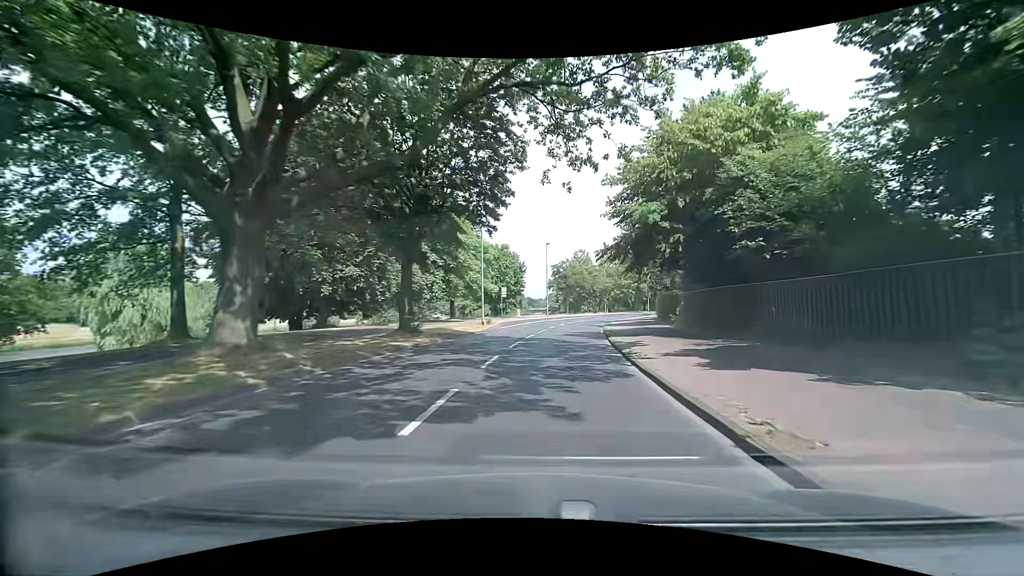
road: tertiary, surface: asphalt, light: Day
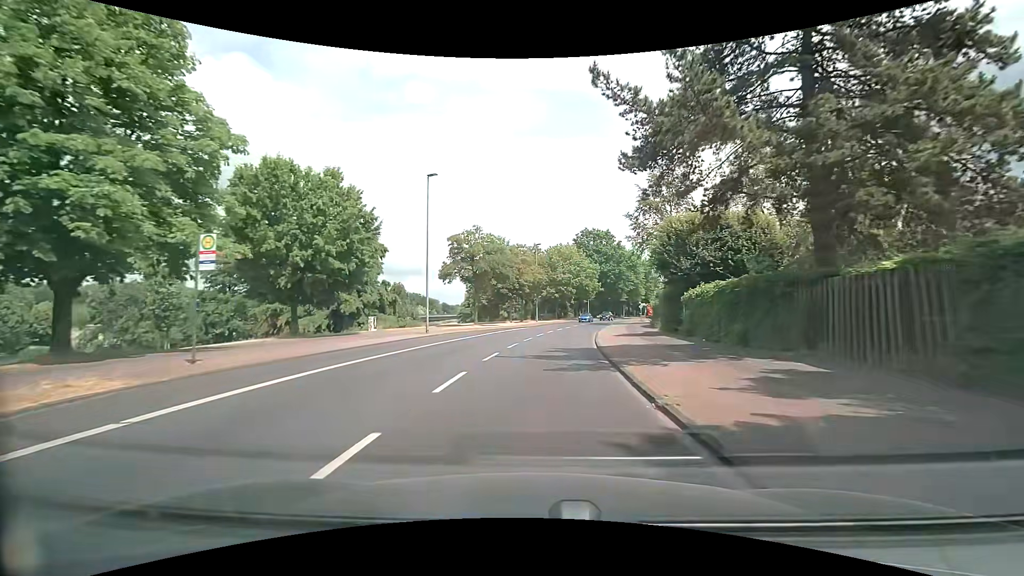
(+2.7, +37.9) m; +9°
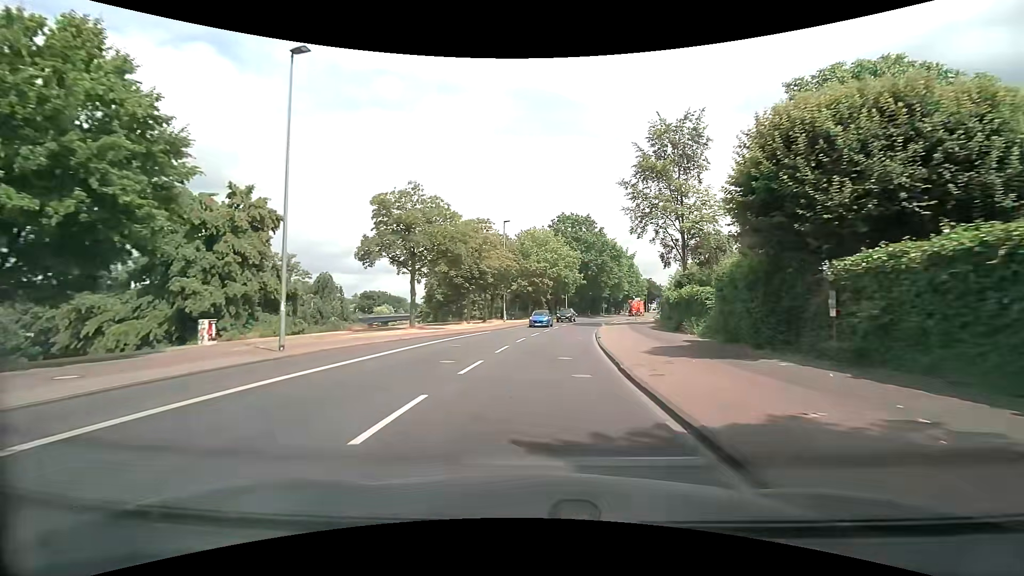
(+0.4, +15.3) m; +3°
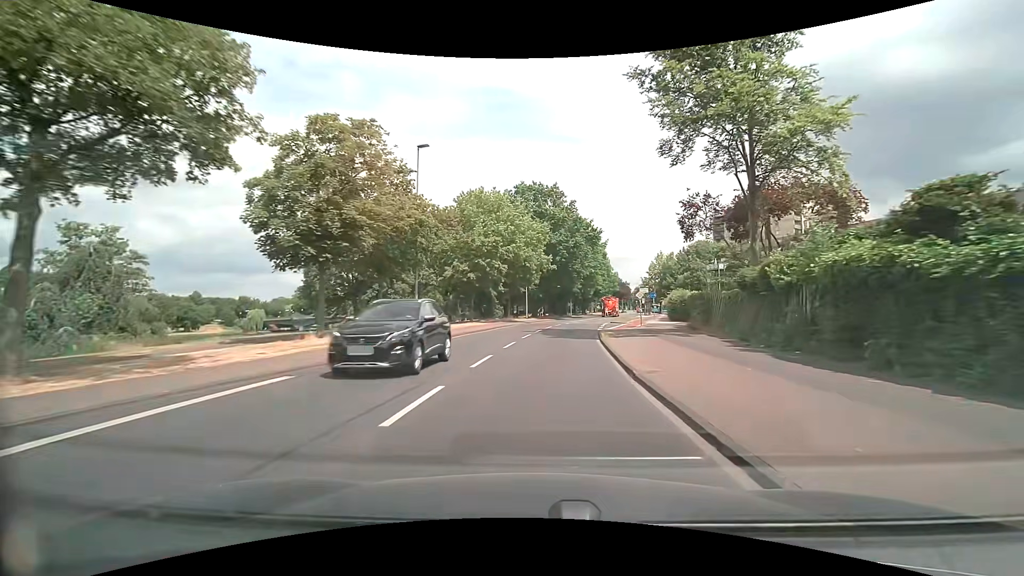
(+1.0, +22.9) m; +5°
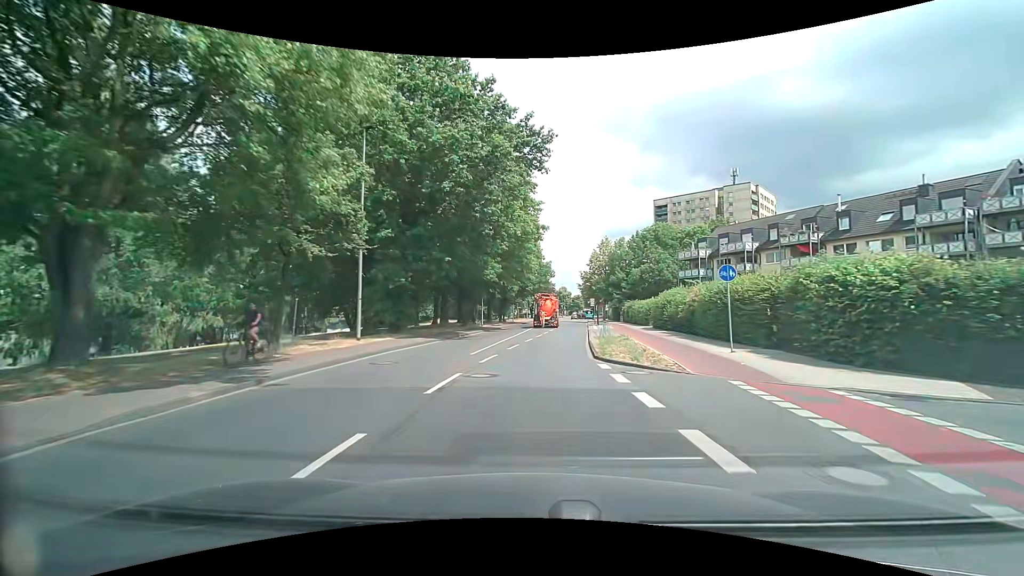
(+3.0, +38.3) m; +9°
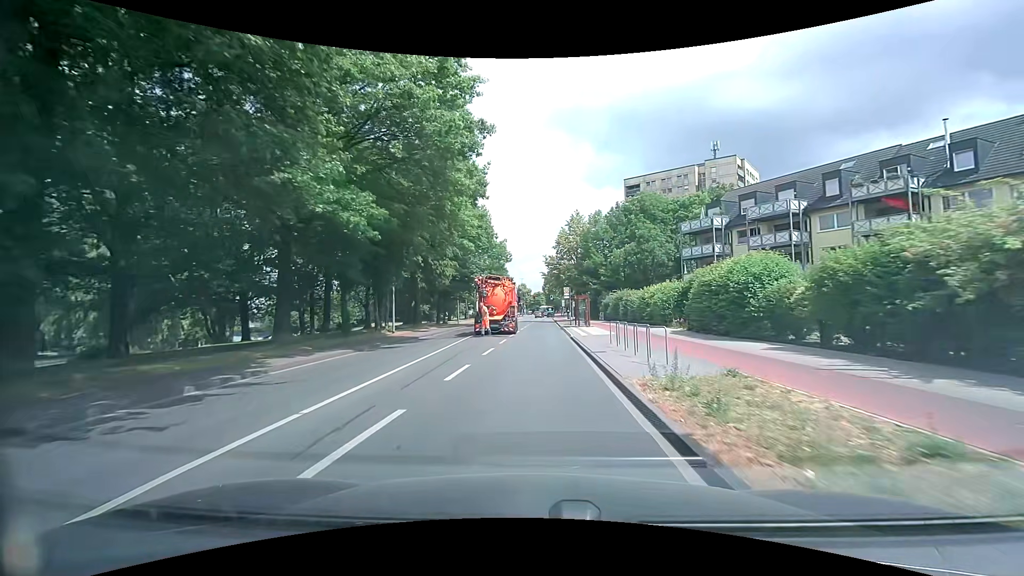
(+1.1, +22.3) m; +5°
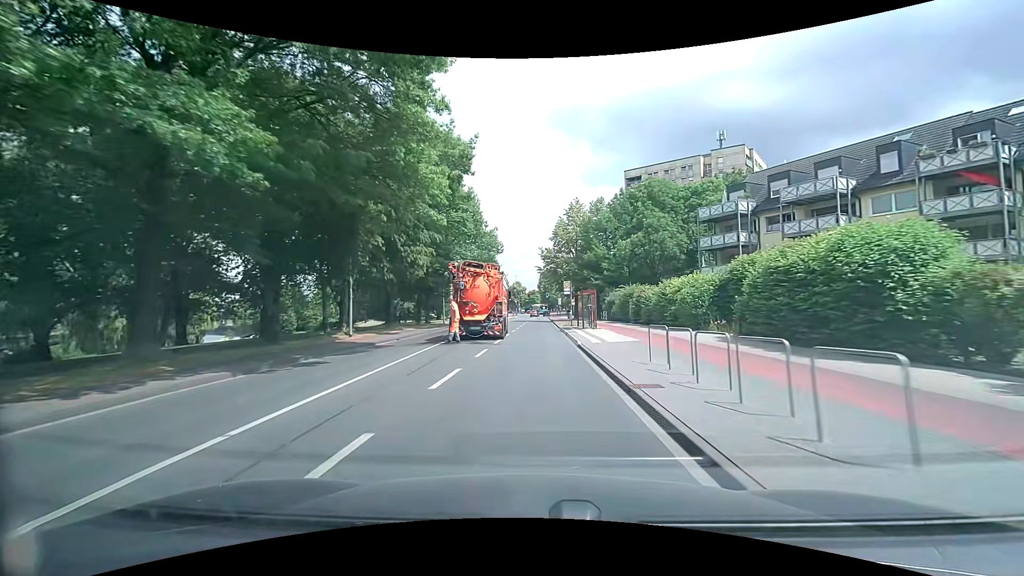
(+0.1, +7.4) m; +1°
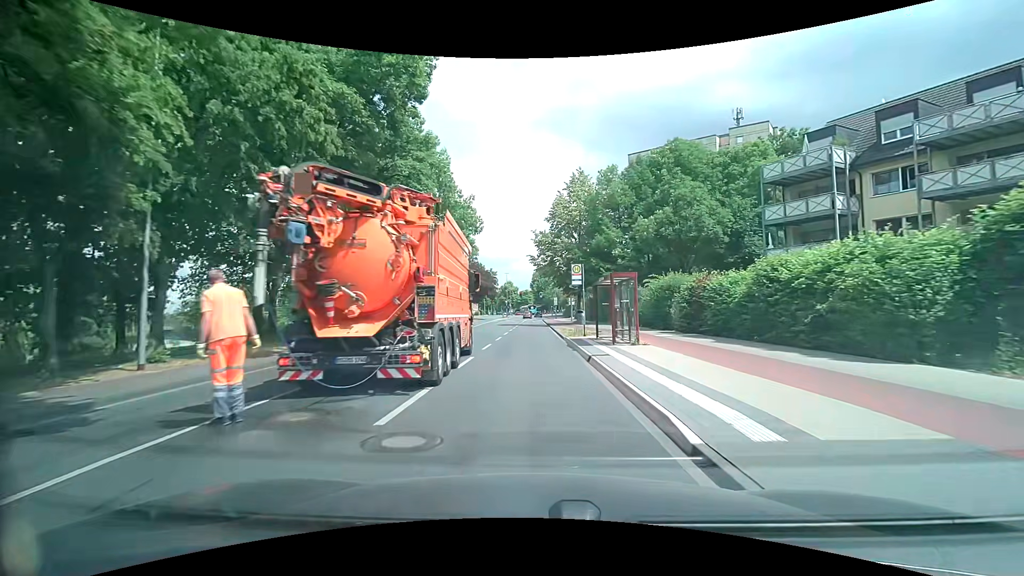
(0.0, +14.7) m; 0°
